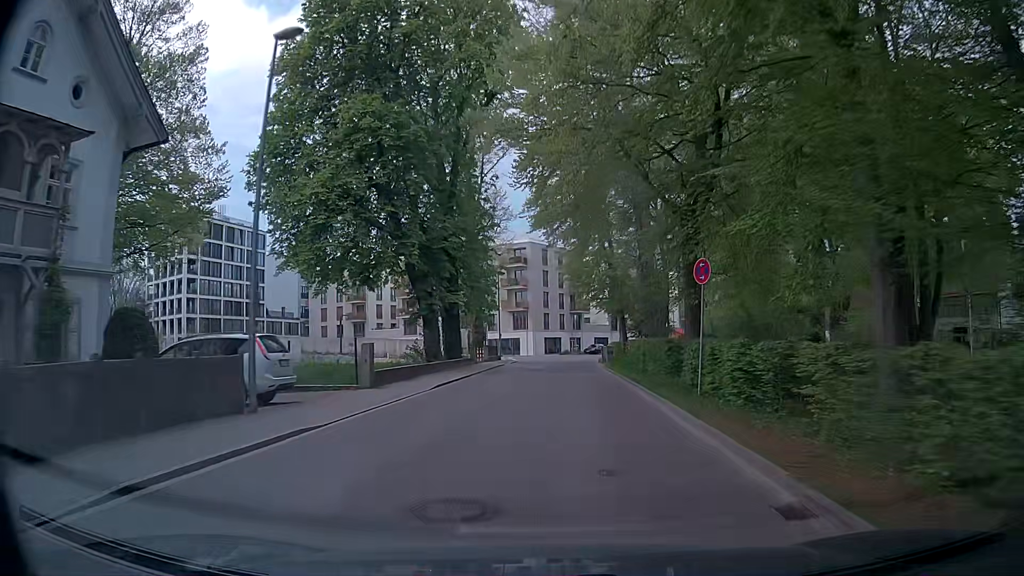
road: residential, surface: asphalt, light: Day
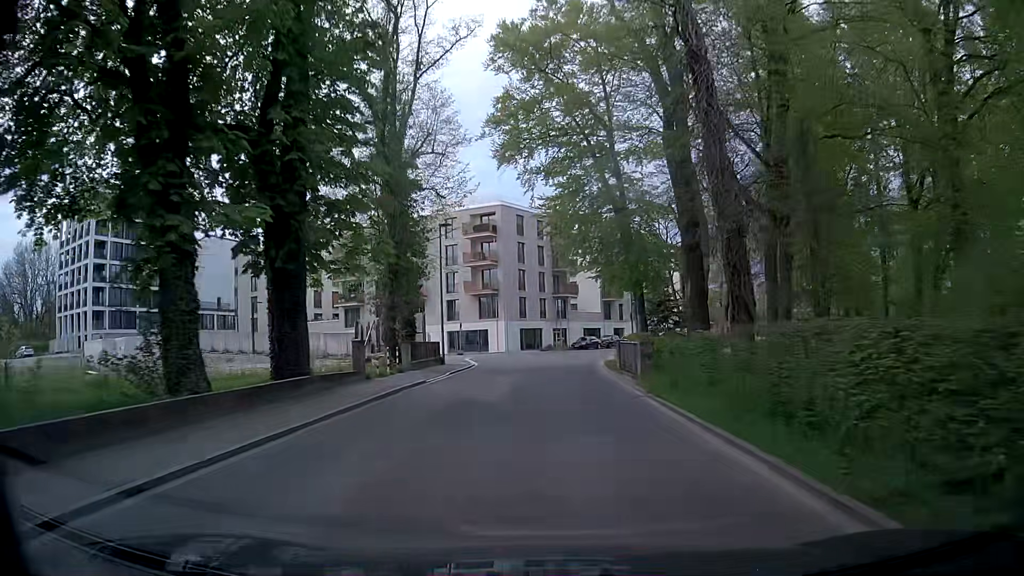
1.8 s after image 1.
(+0.4, +21.2) m; +2°
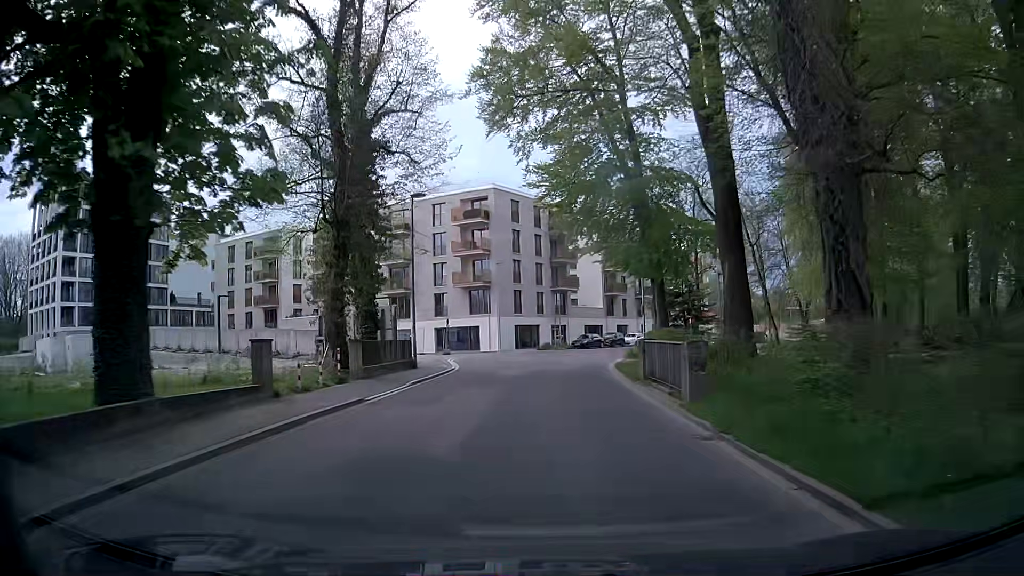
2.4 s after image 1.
(0.0, +6.8) m; 0°
